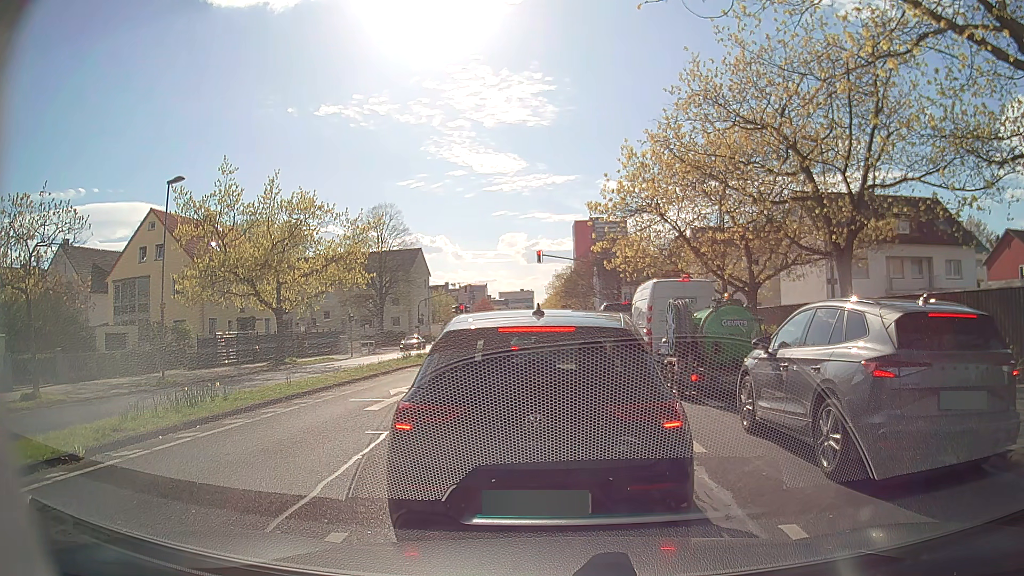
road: secondary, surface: asphalt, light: Day
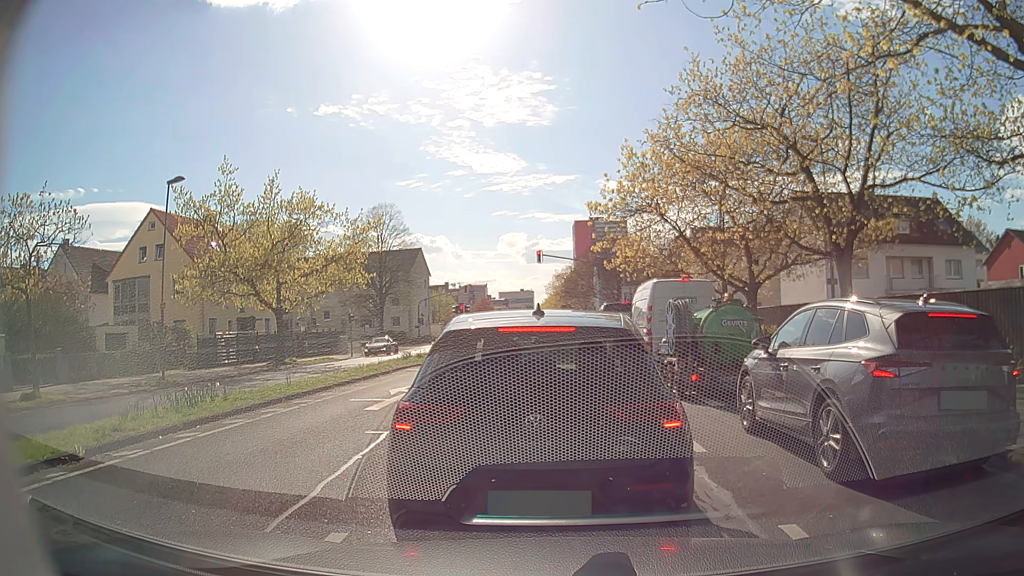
(0.0, 0.0) m; 0°
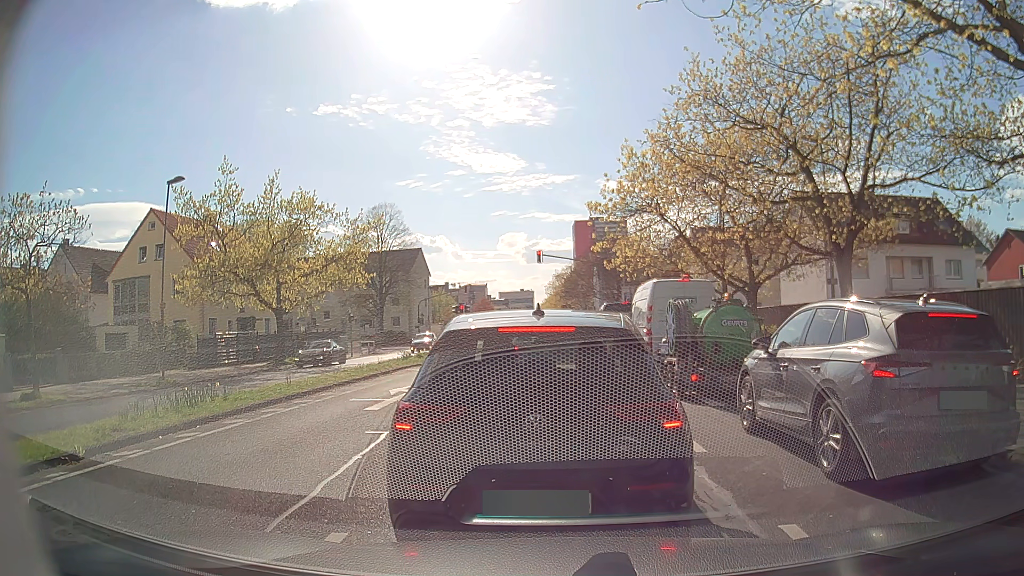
(0.0, 0.0) m; 0°
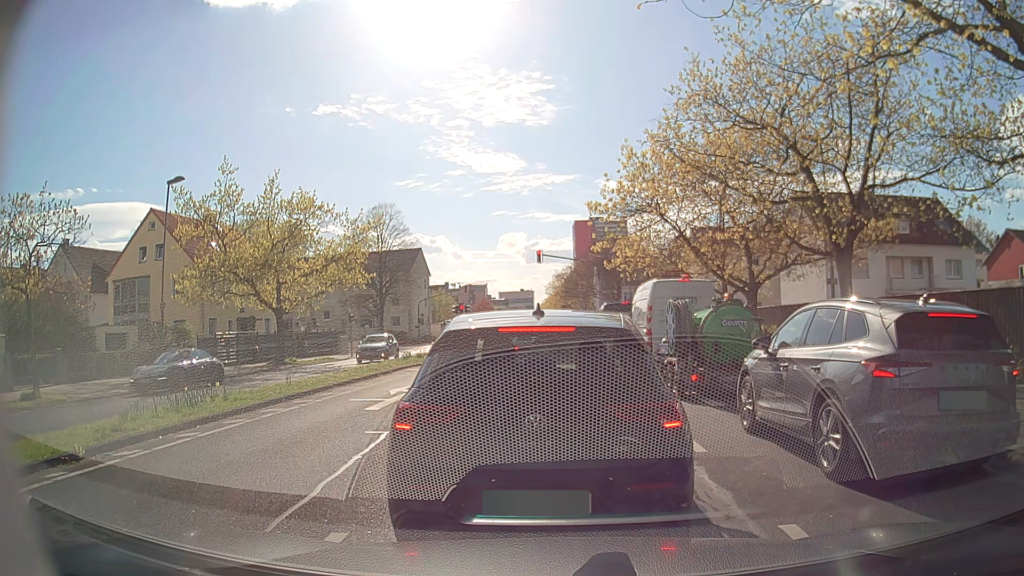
(0.0, 0.0) m; 0°
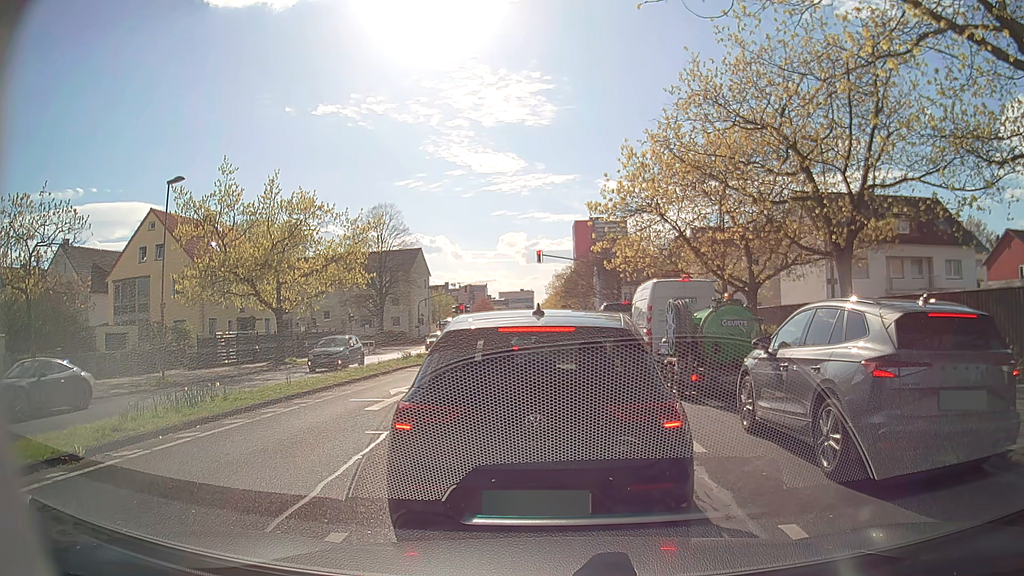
(0.0, 0.0) m; 0°
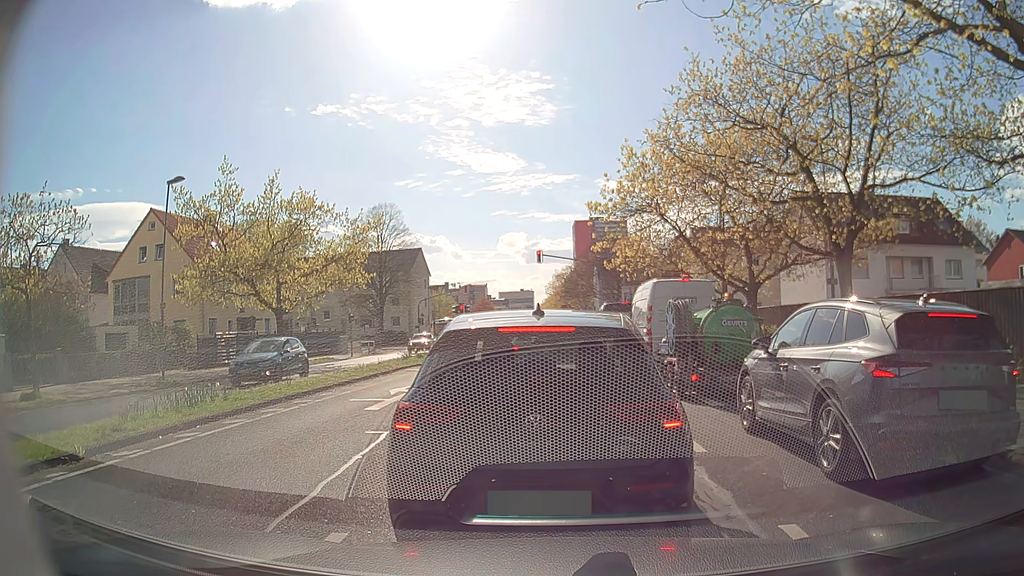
(0.0, 0.0) m; 0°
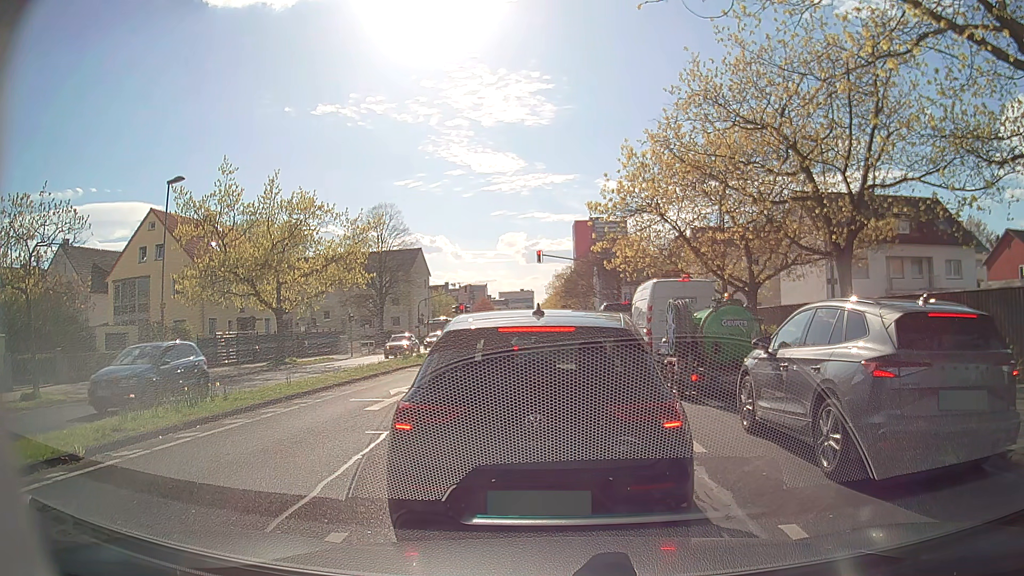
(0.0, 0.0) m; 0°
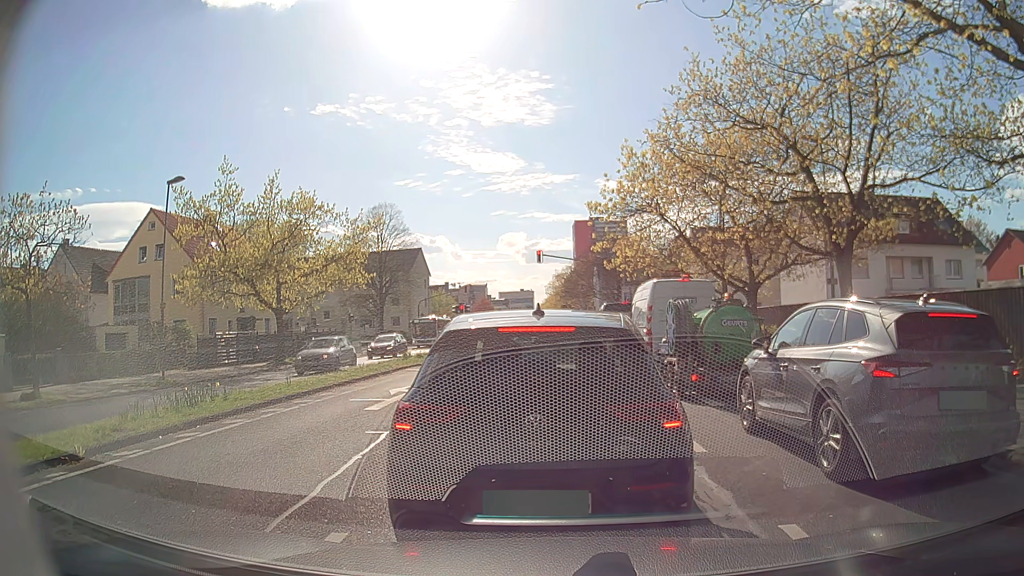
(0.0, 0.0) m; 0°
